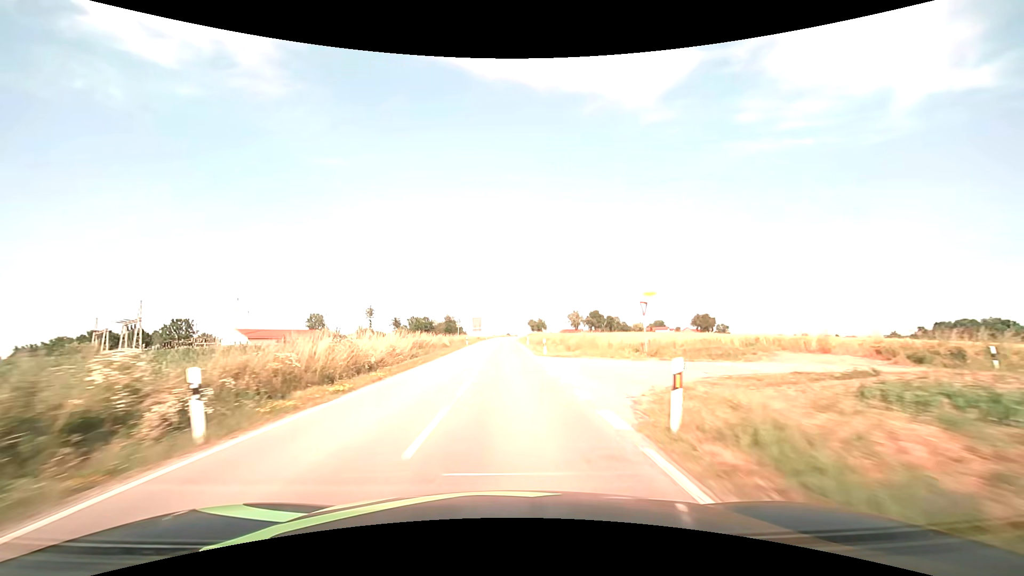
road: secondary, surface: asphalt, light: Day
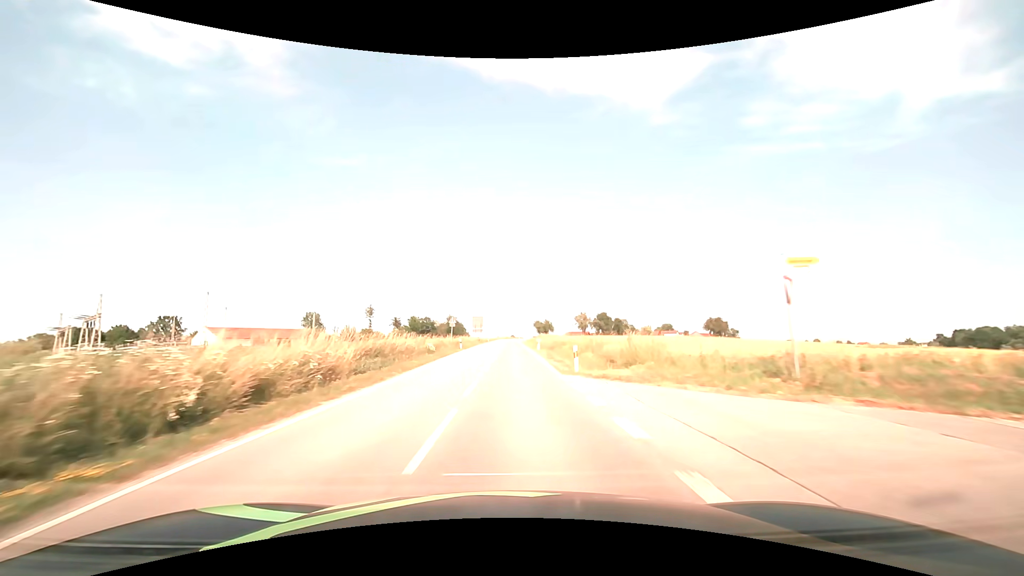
(-0.1, +12.8) m; -1°
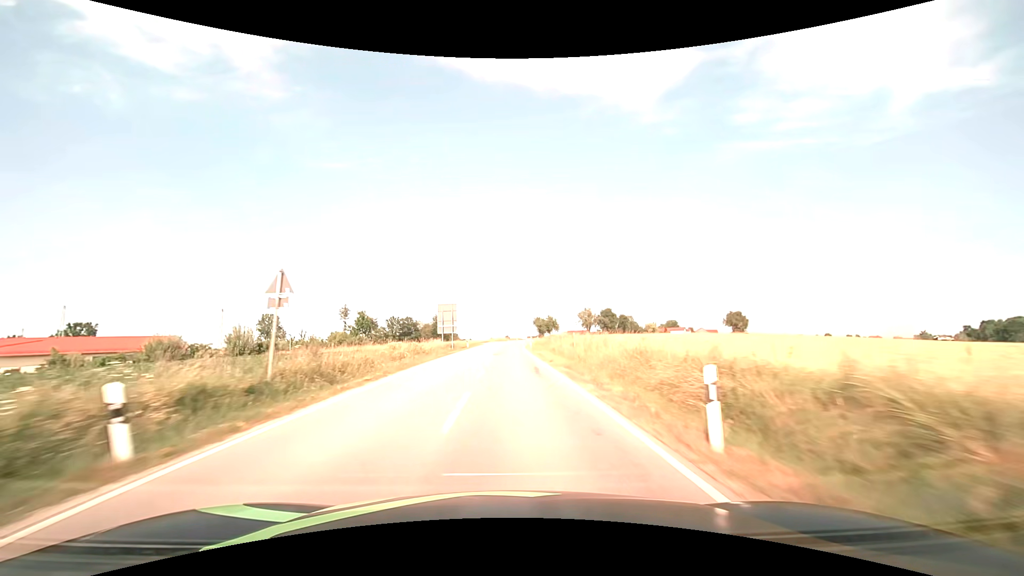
(+0.3, +39.9) m; +1°
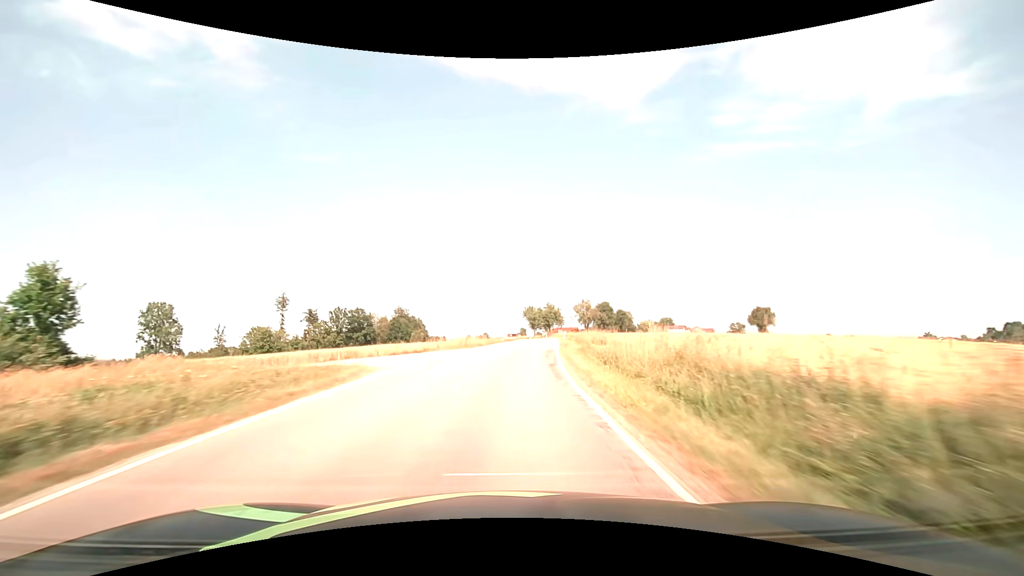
(+0.2, +55.6) m; +2°
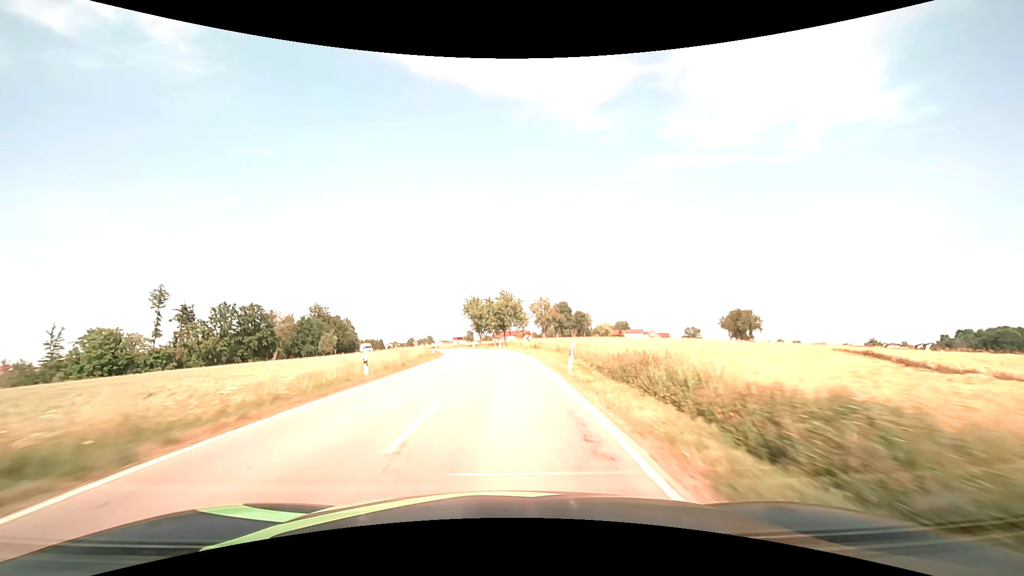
(+2.6, +39.9) m; +6°
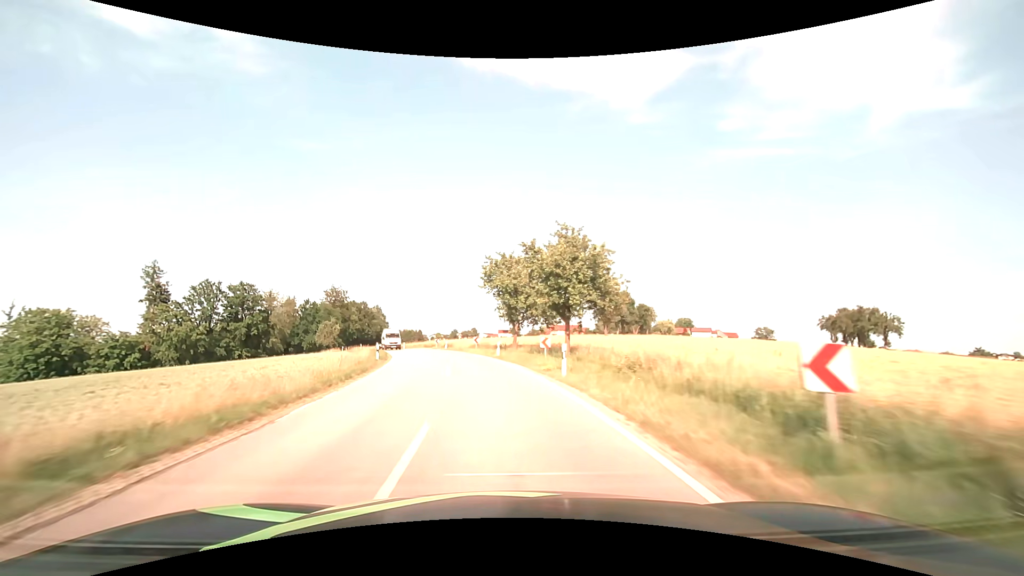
(-0.9, +37.8) m; -5°
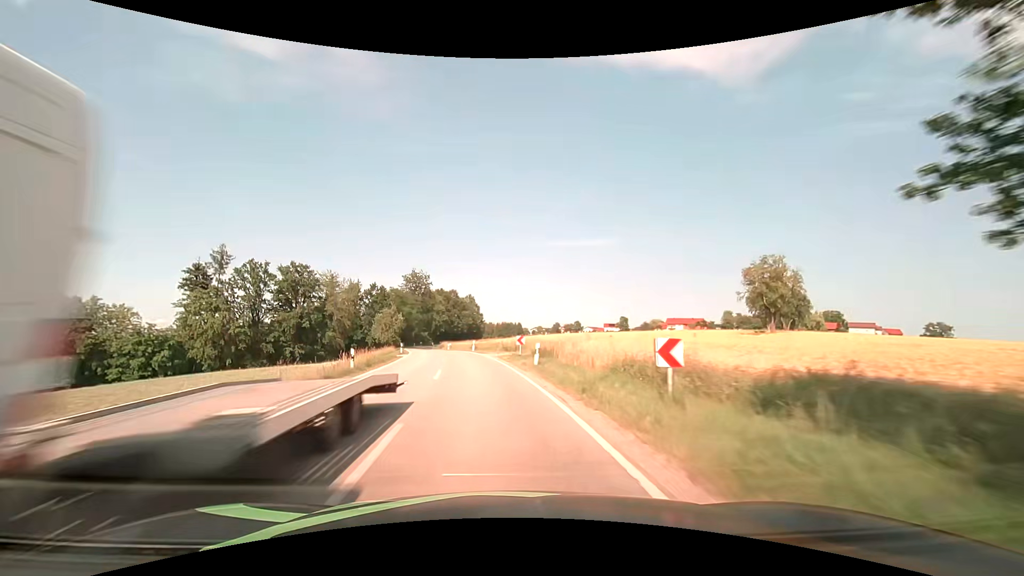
(-3.7, +35.3) m; -12°
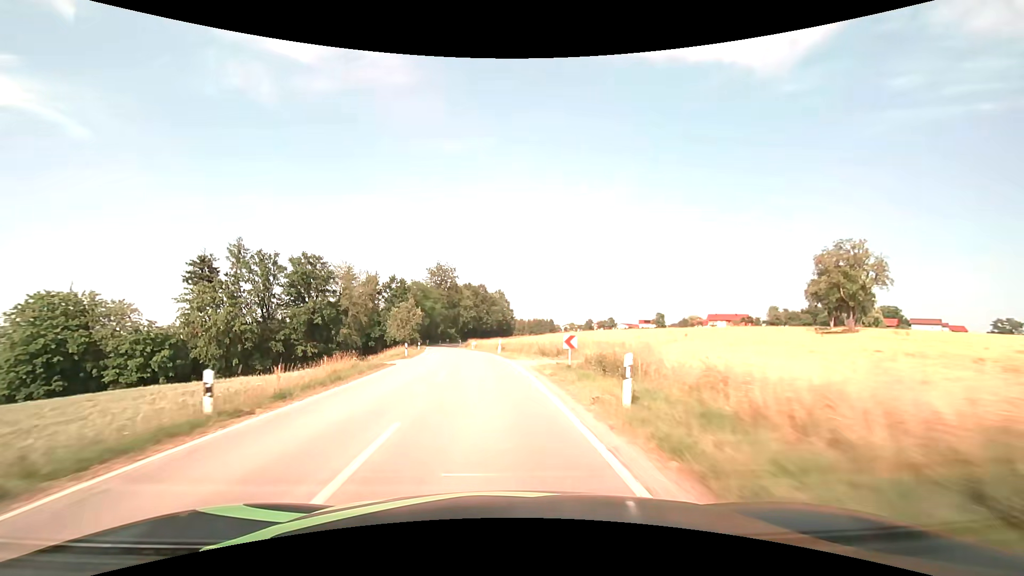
(-0.4, +11.4) m; -4°
(0, +10) (-1, +20) (-2, +30) (-3, +40) (-4, +50) (-6, +60) (-7, +70) (-9, +79) (-10, +89) (-12, +99) m
